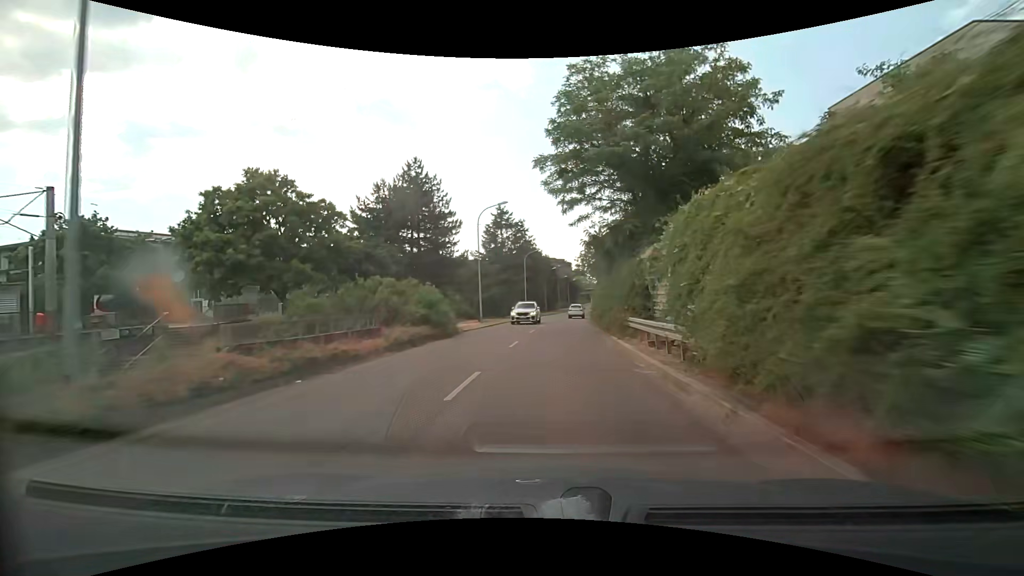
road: tertiary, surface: asphalt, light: Day
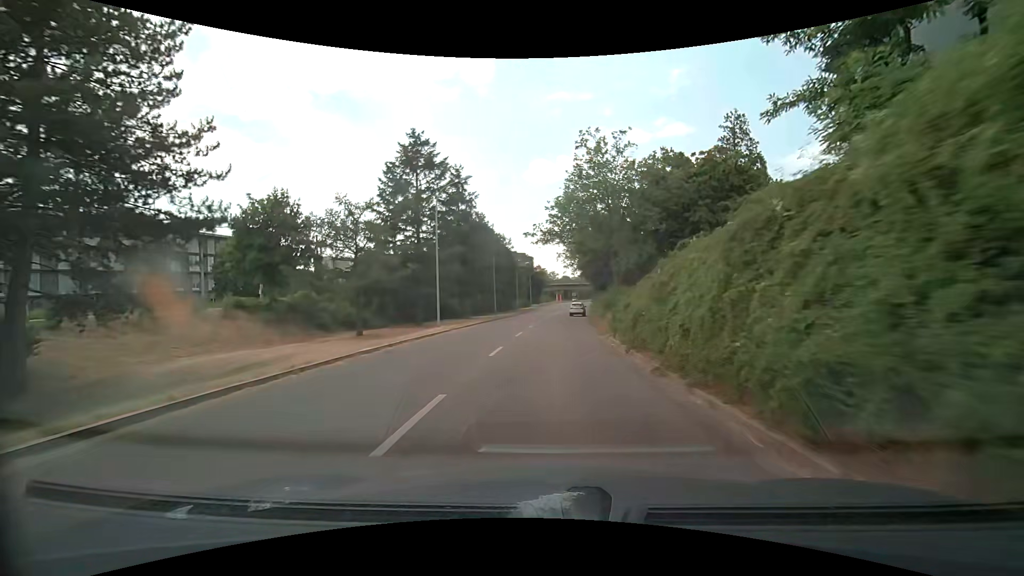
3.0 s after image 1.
(+1.7, +38.3) m; +5°
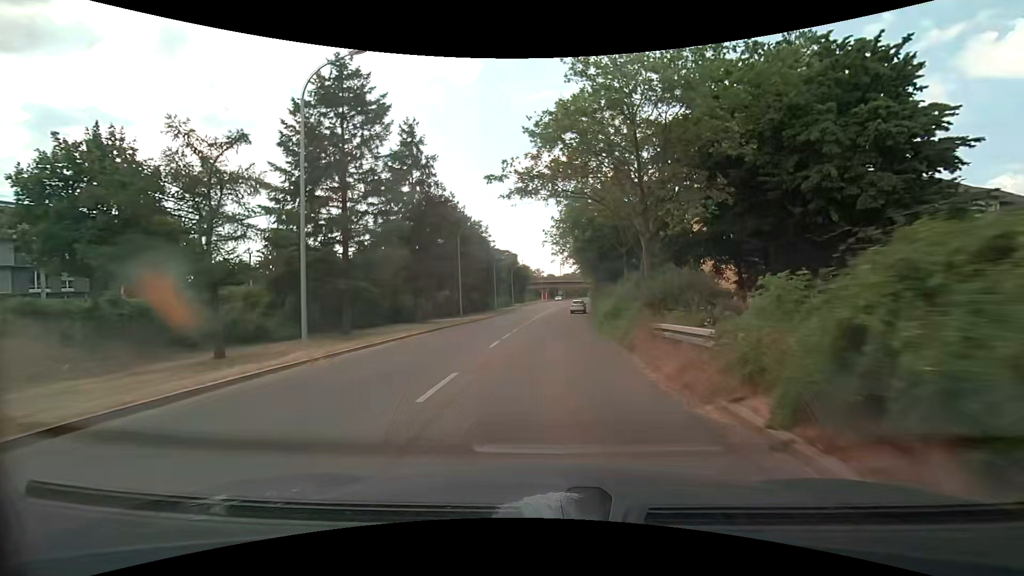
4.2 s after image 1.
(+0.2, +15.6) m; +1°
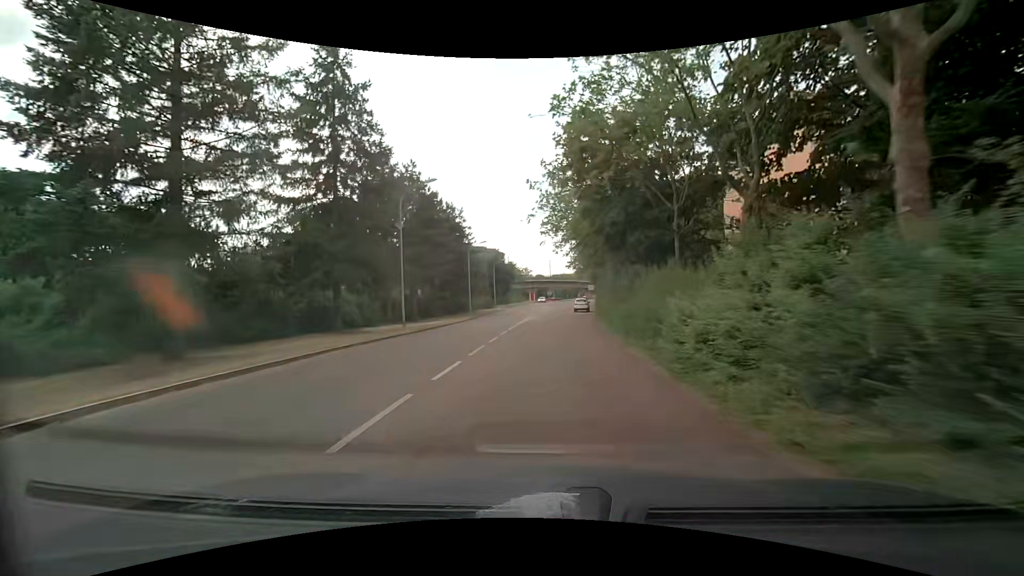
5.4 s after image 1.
(+0.2, +15.7) m; +2°
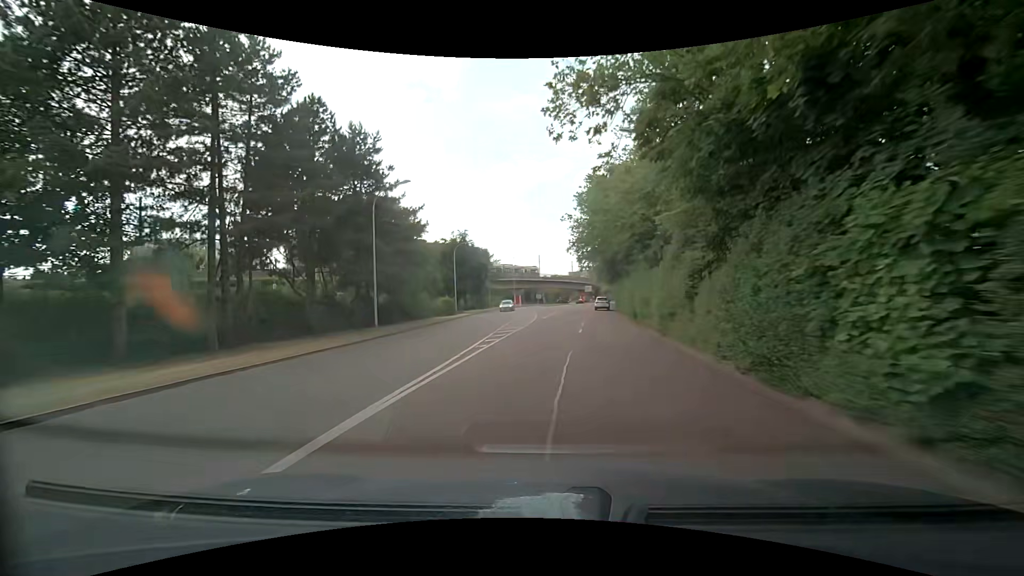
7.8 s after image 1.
(+0.5, +31.5) m; +3°
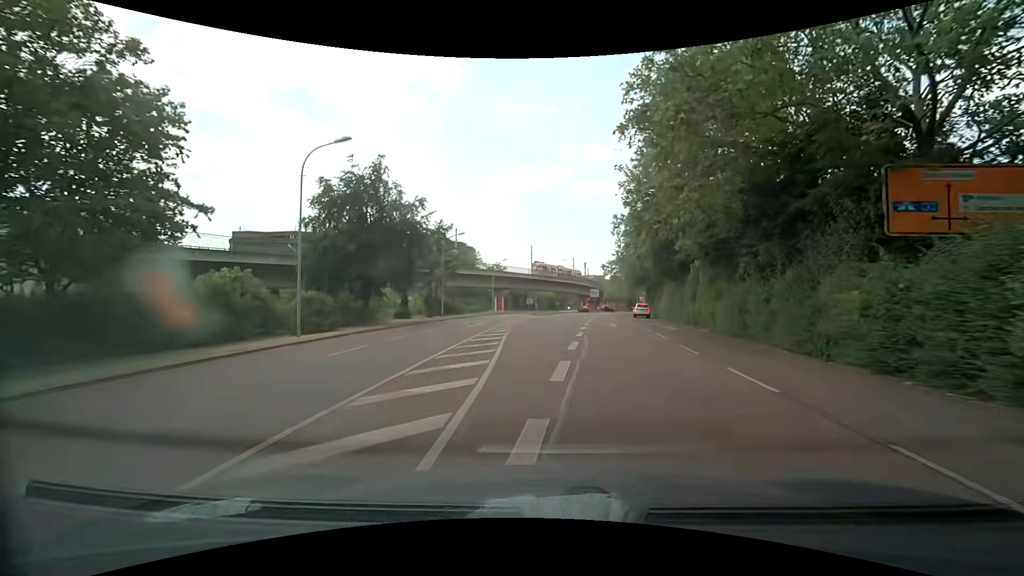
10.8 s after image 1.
(-0.6, +38.3) m; 0°
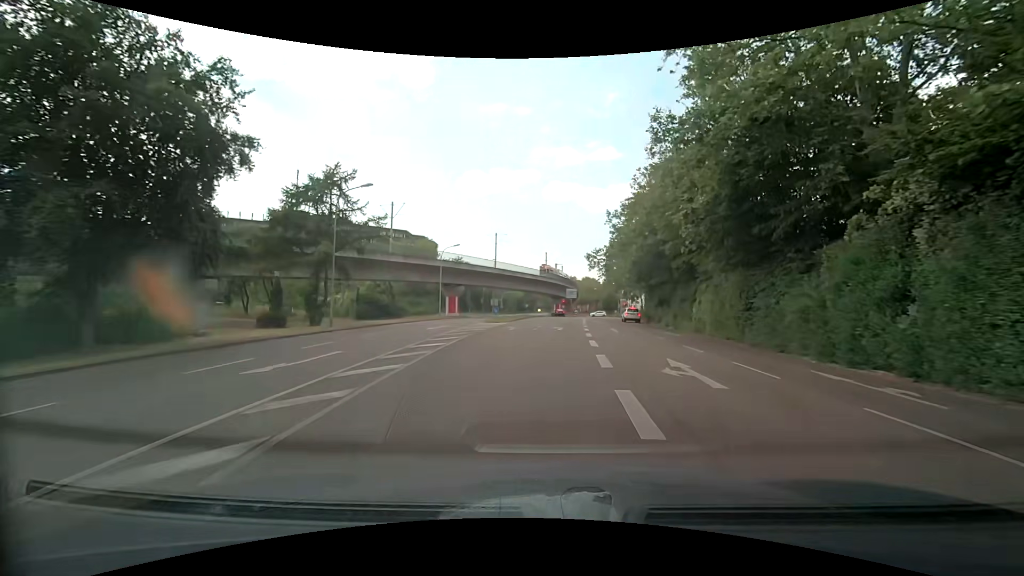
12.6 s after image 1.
(+0.5, +21.5) m; +3°
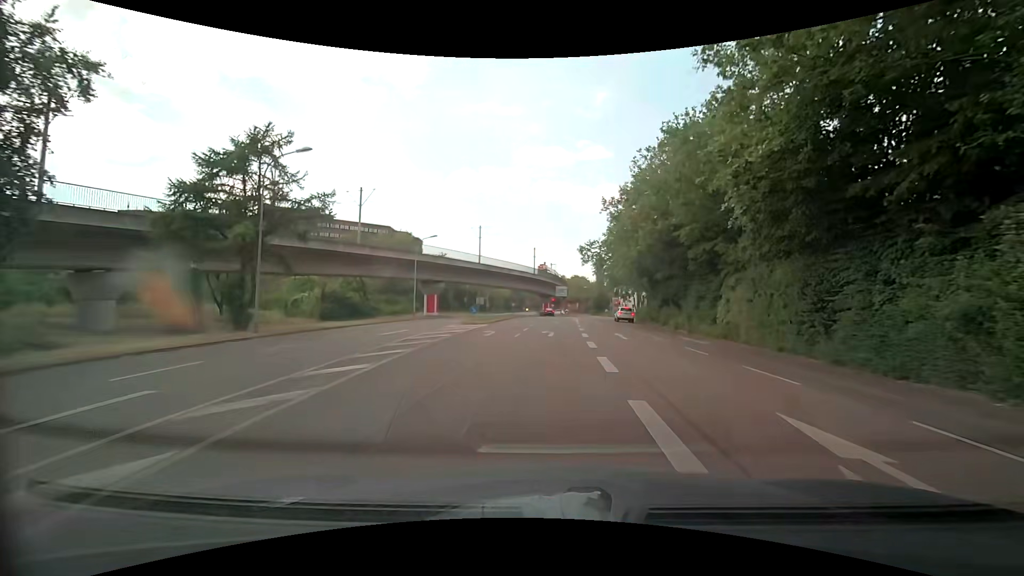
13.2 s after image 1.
(+0.2, +6.9) m; +2°
